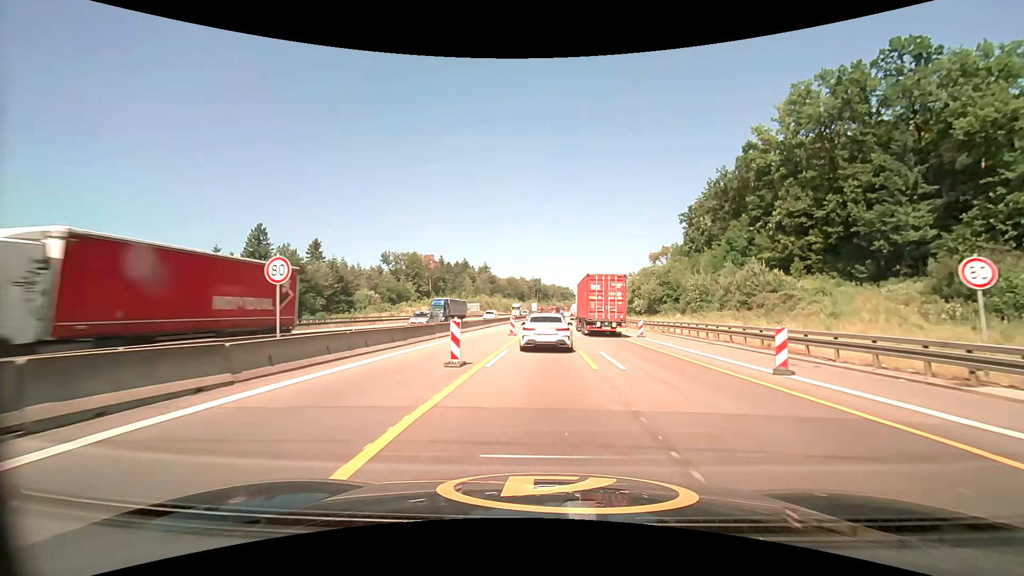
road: motorway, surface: asphalt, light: Day
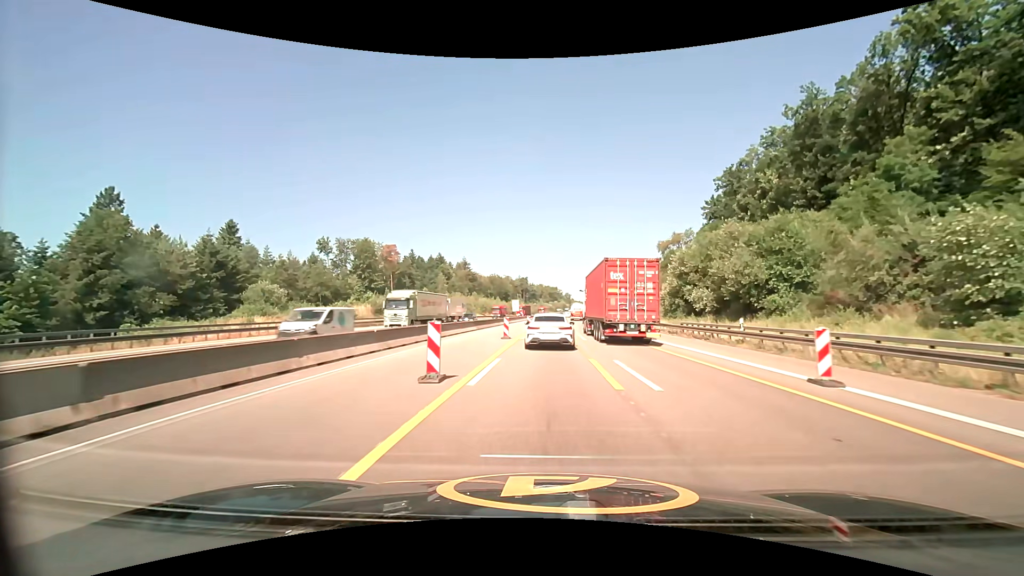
(+0.5, +40.9) m; +2°
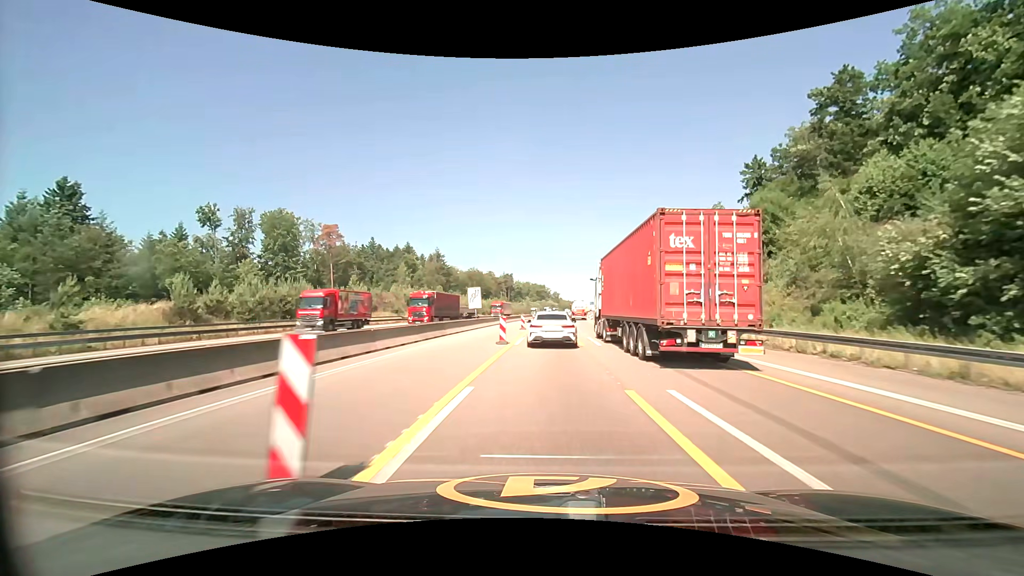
(+0.4, +42.6) m; +1°
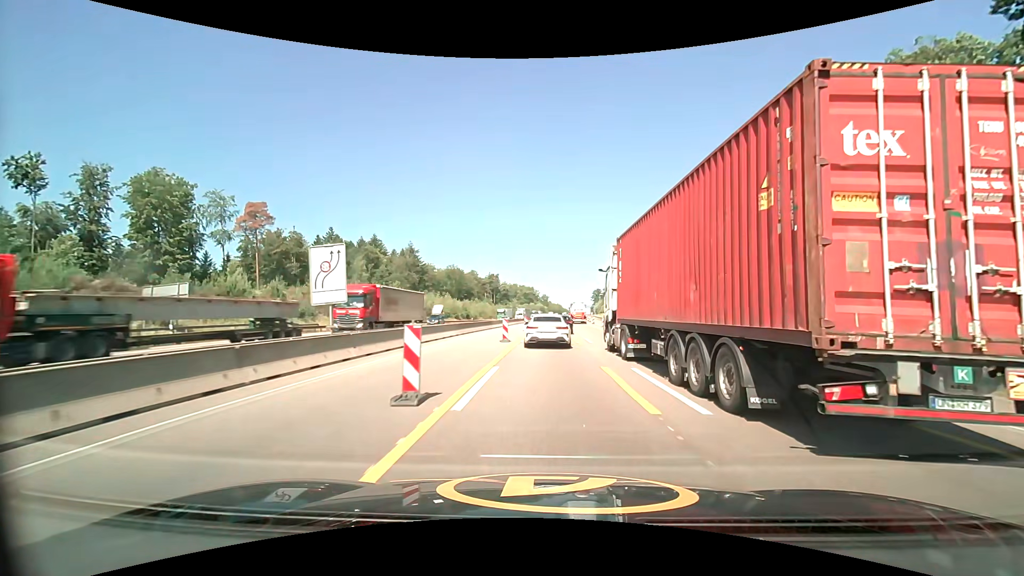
(+0.3, +32.1) m; +1°
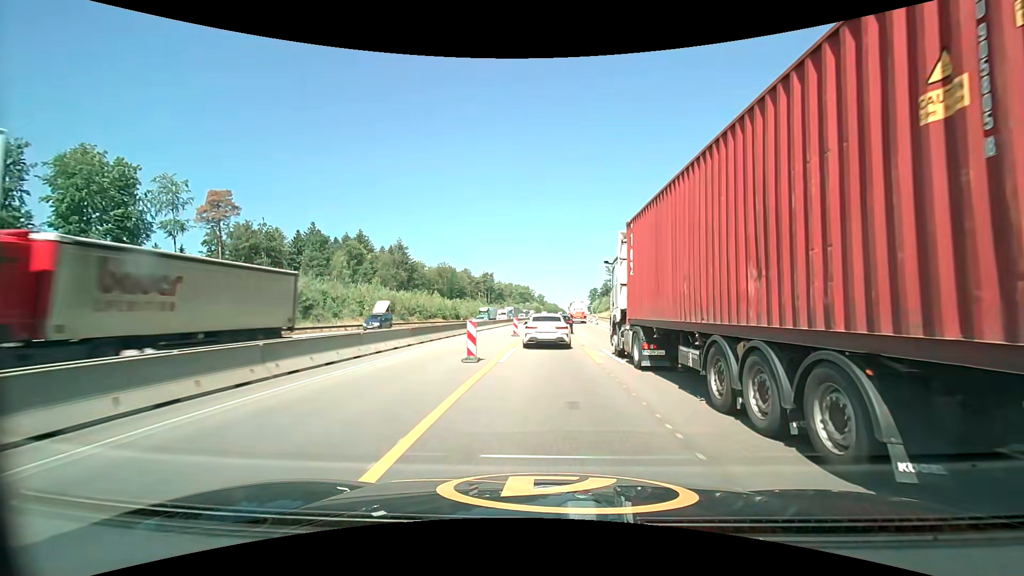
(0.0, +11.1) m; 0°
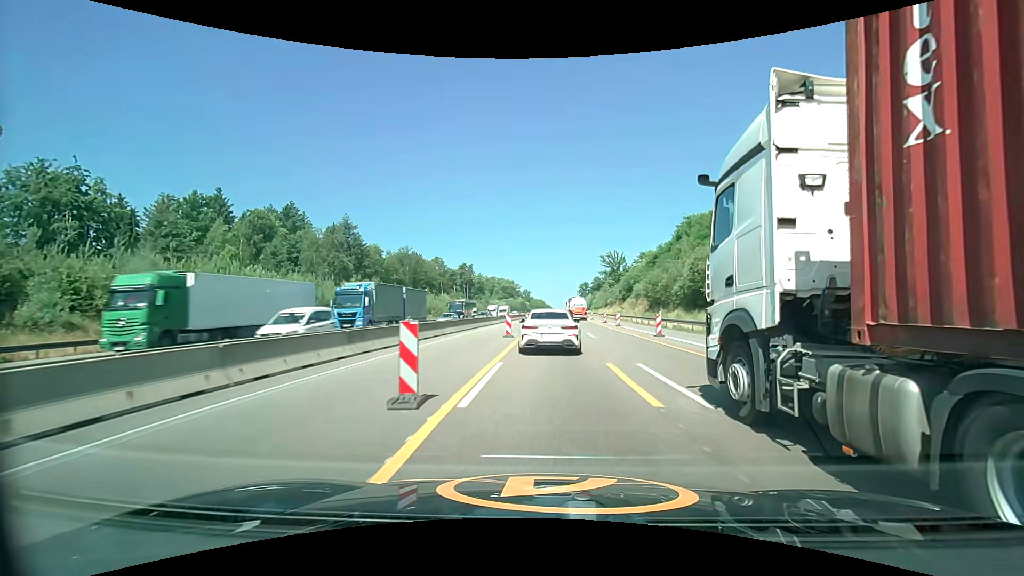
(+0.6, +43.2) m; +2°
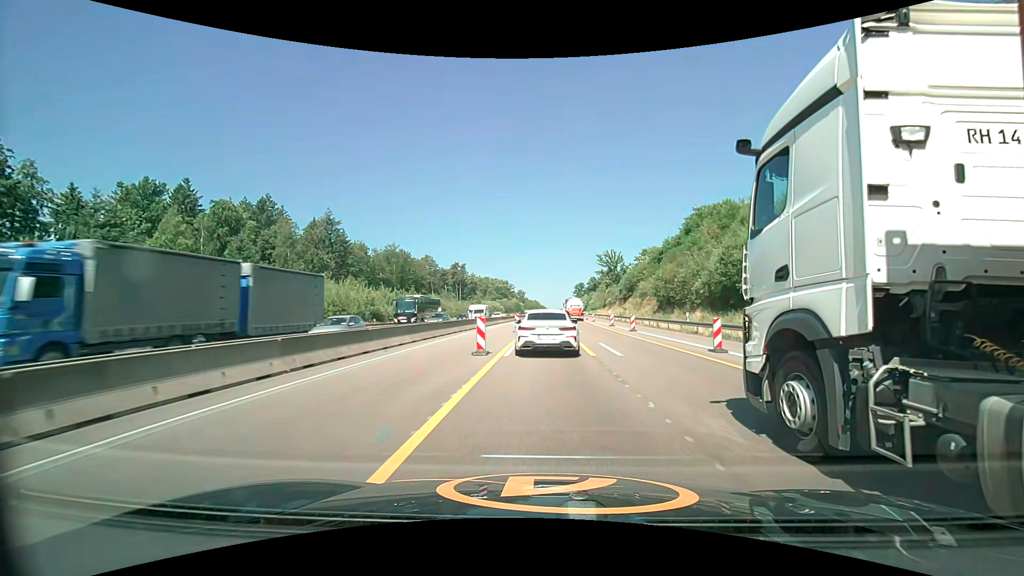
(0.0, +9.7) m; +1°
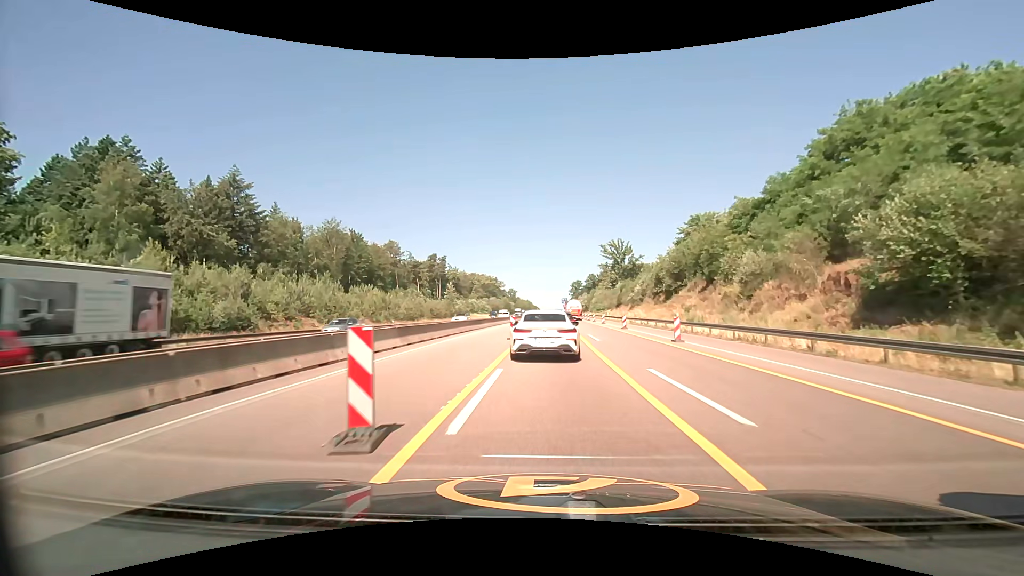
(+0.3, +45.4) m; +1°
(0, +10) (0, +20) (0, +30) (0, +40) (0, +50) (0, +60) (0, +70) (0, +80) (+1, +90) (+1, +100) m
